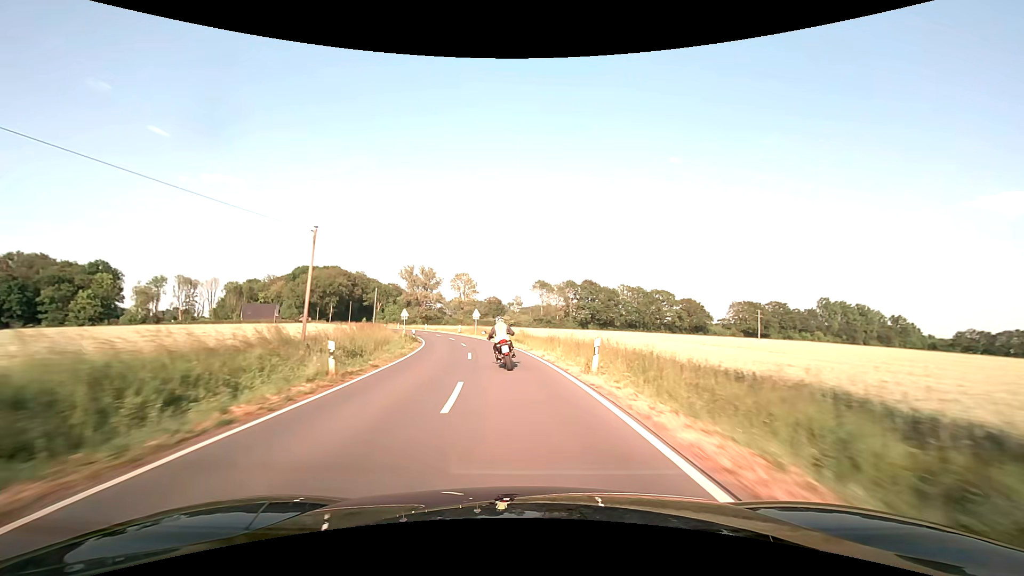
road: secondary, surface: asphalt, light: Day
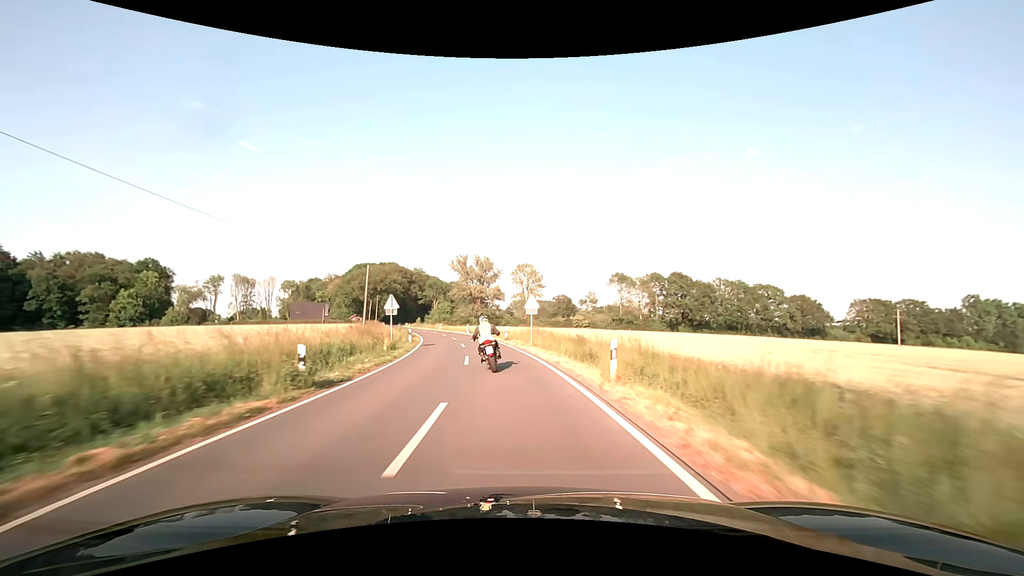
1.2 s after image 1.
(-1.7, +27.4) m; -8°
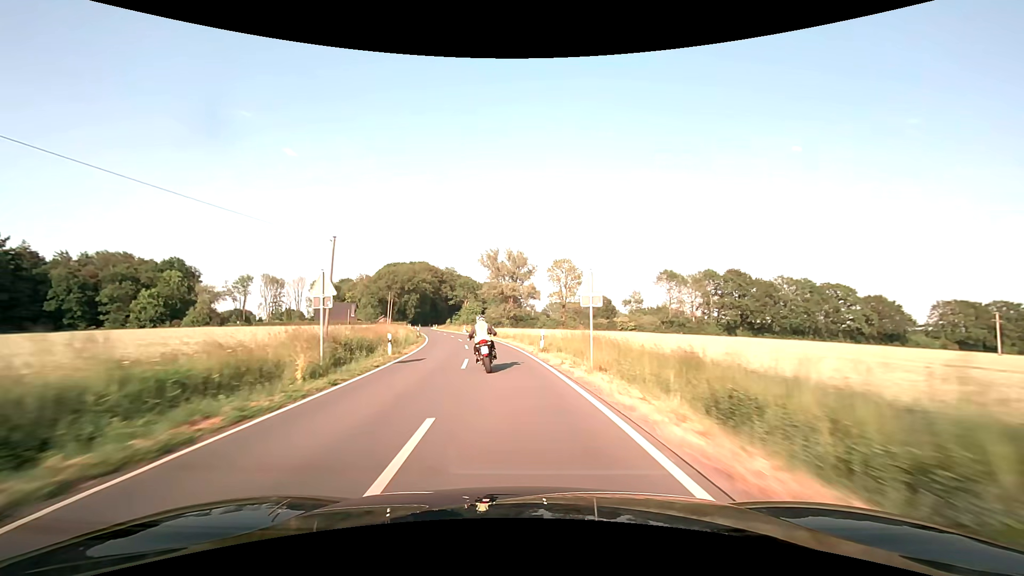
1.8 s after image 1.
(-0.5, +13.6) m; -4°
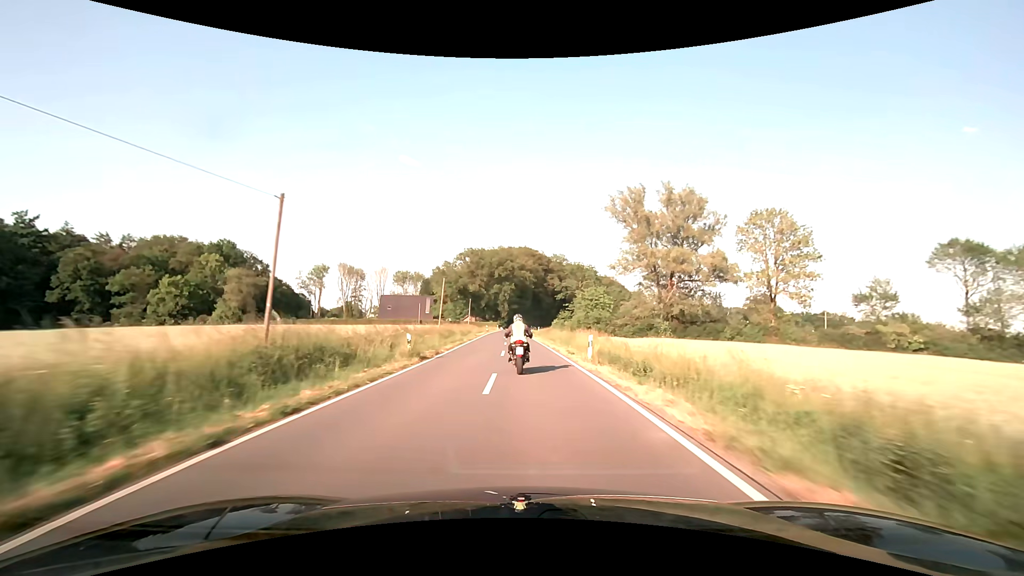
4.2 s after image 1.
(-6.9, +53.4) m; -13°
(0, +10) (0, +20) (-1, +30) (-1, +40) (-1, +50) (-2, +60) (-2, +70) (-2, +80) (-2, +90) (-2, +100) m
